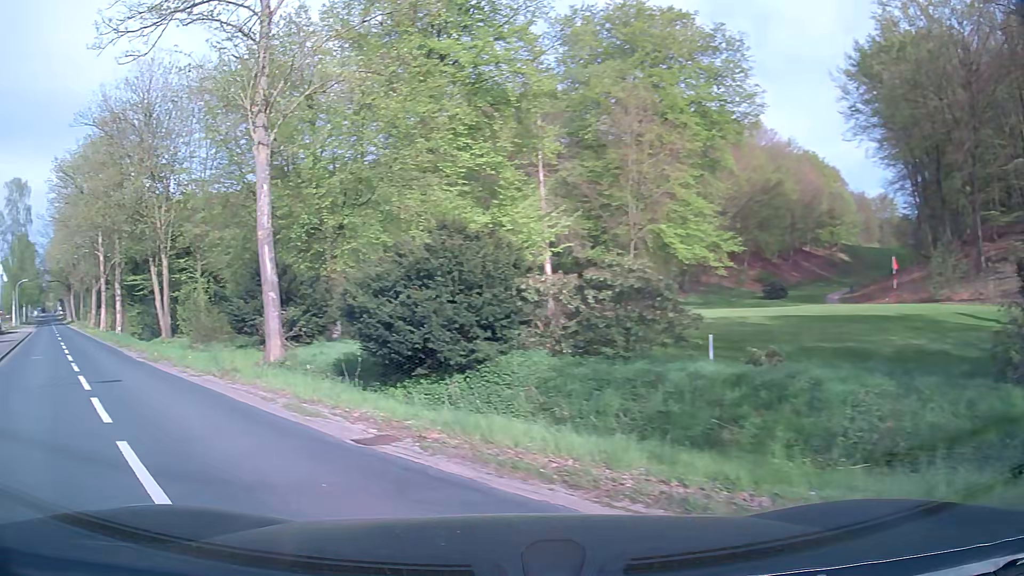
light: Day
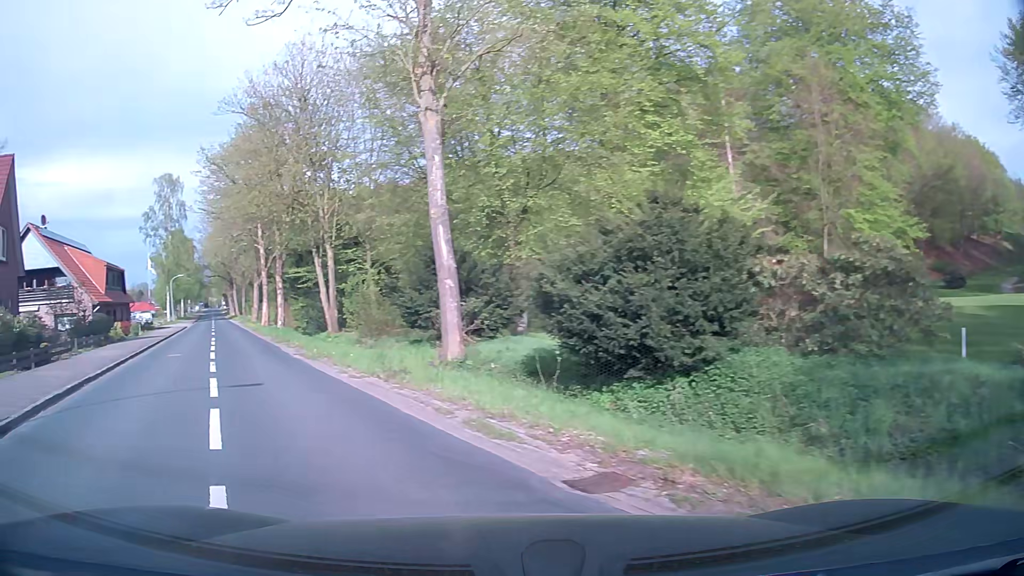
(-0.4, +2.6) m; -15°
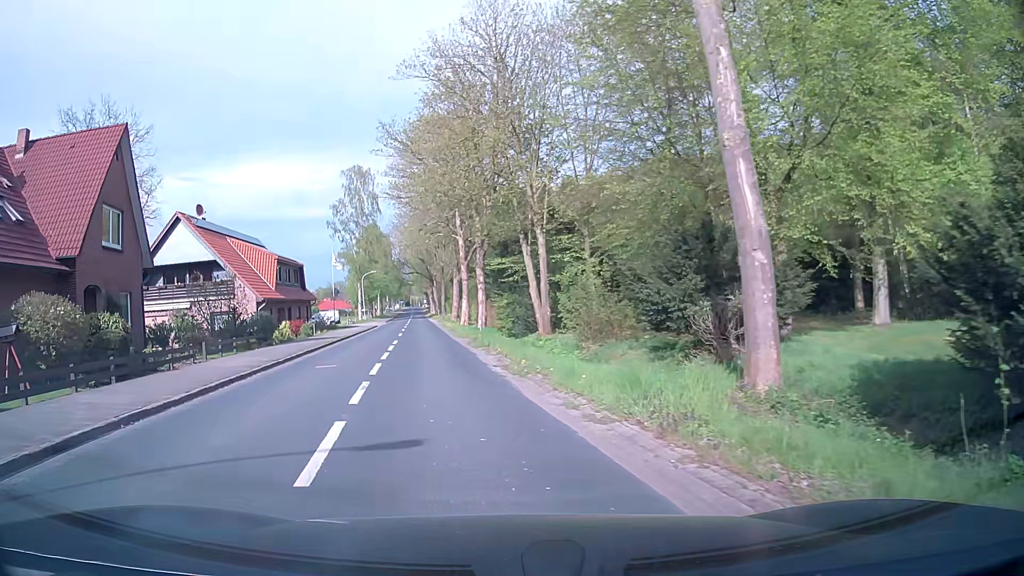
(-1.3, +6.2) m; -20°
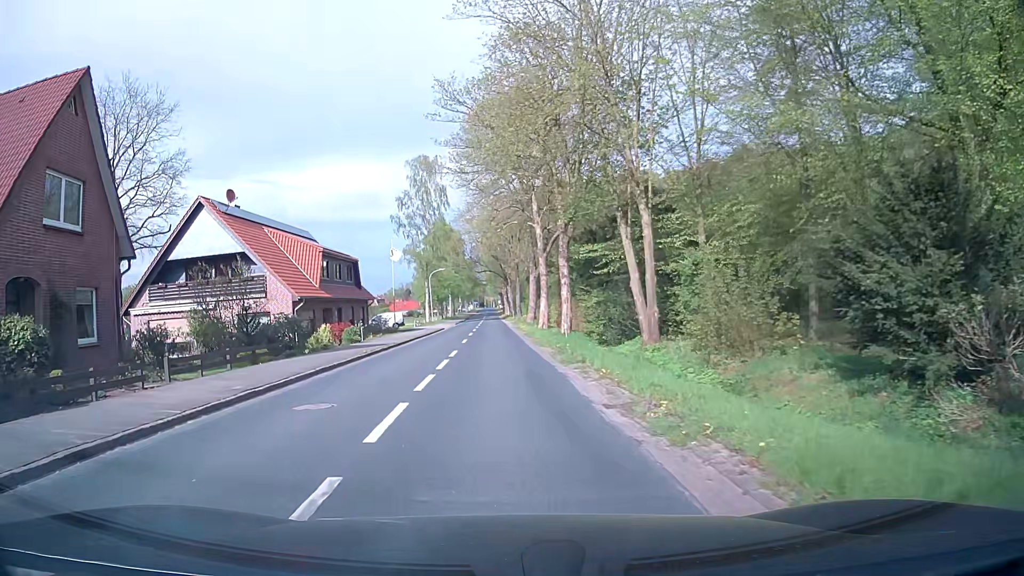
(-0.3, +7.6) m; -5°
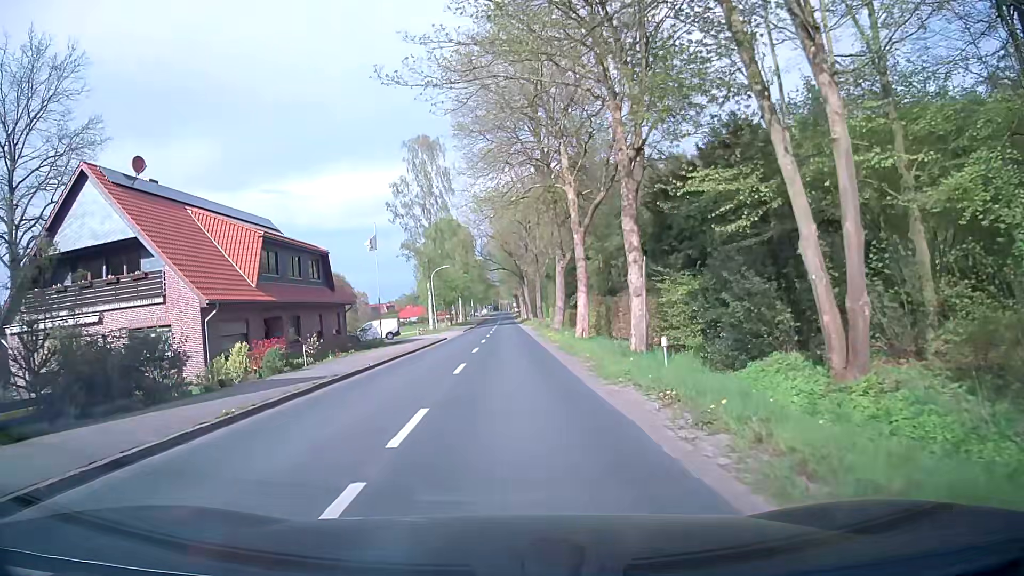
(-0.3, +13.6) m; -1°
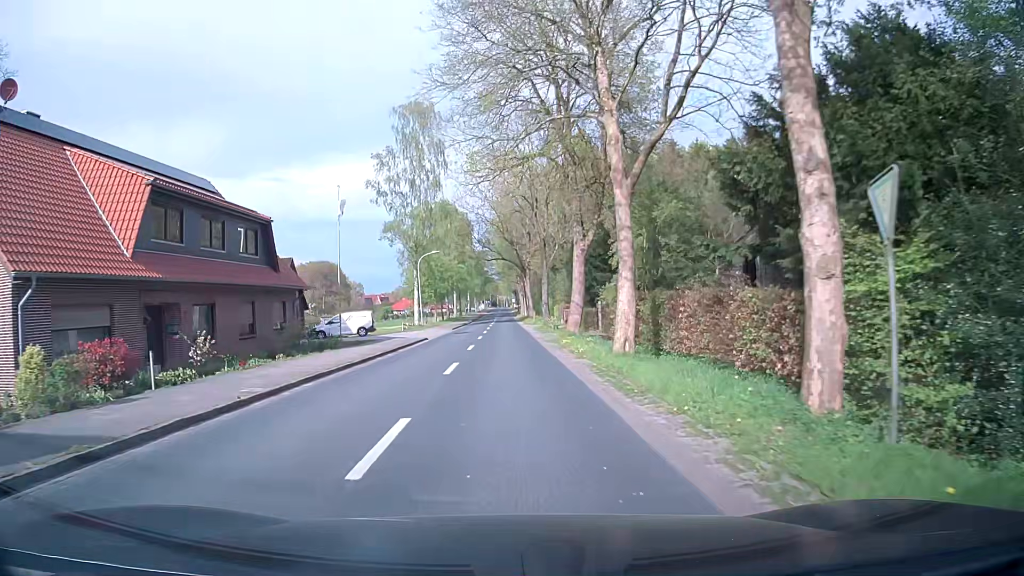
(-0.1, +10.7) m; -1°
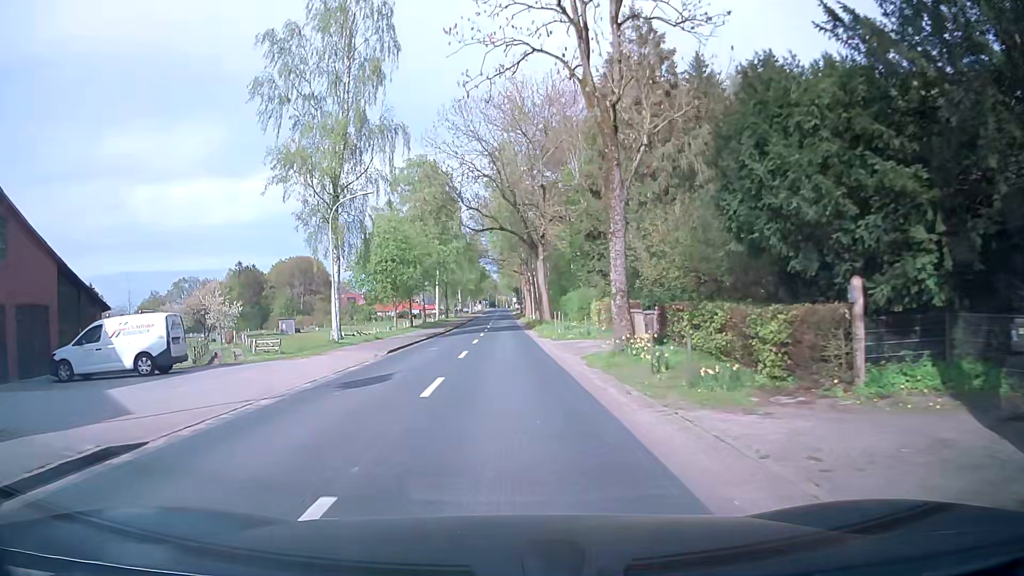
(+0.5, +30.8) m; +1°
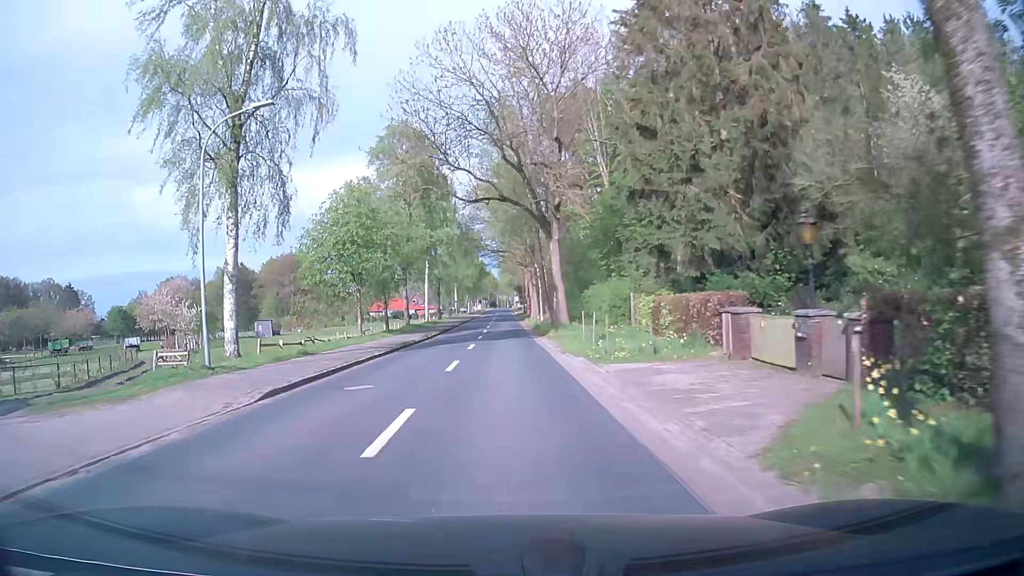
(-0.1, +13.6) m; 0°
(0, +10) (0, +20) (0, +30) (0, +40) (0, +50) (0, +60) (0, +70) (0, +80) (0, +90) (0, +100) m
